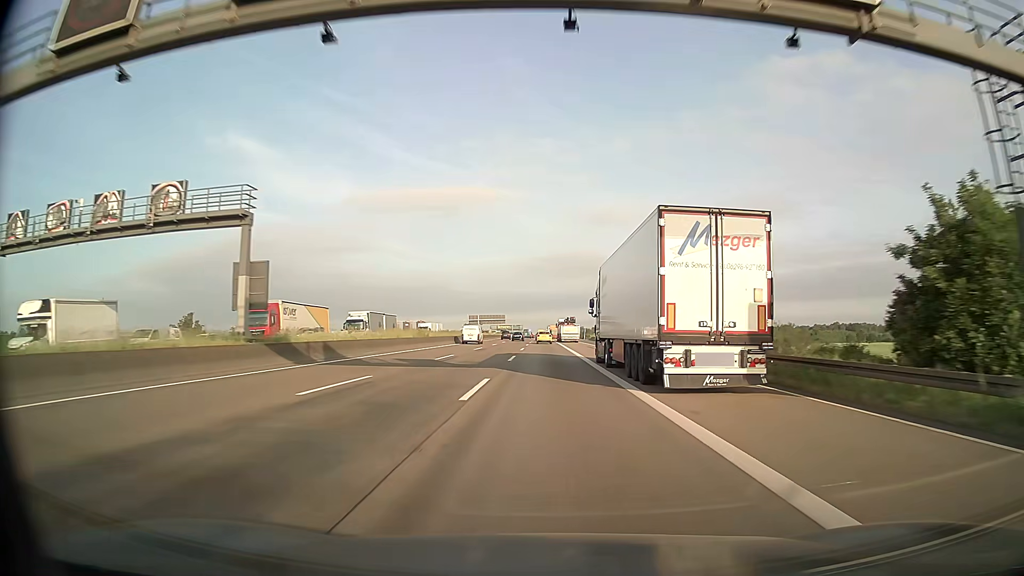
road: motorway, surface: asphalt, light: Day
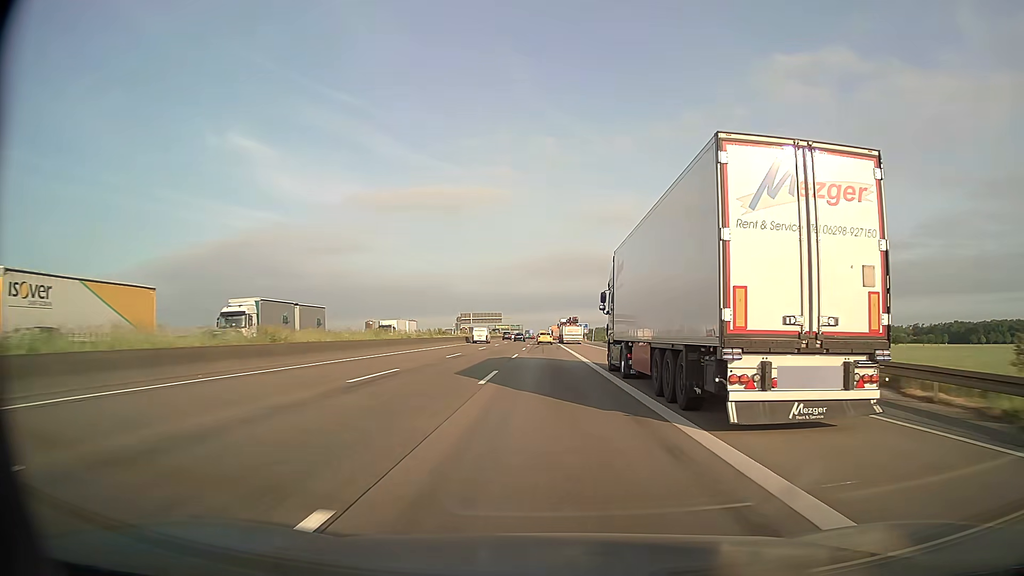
(-0.1, +32.3) m; 0°
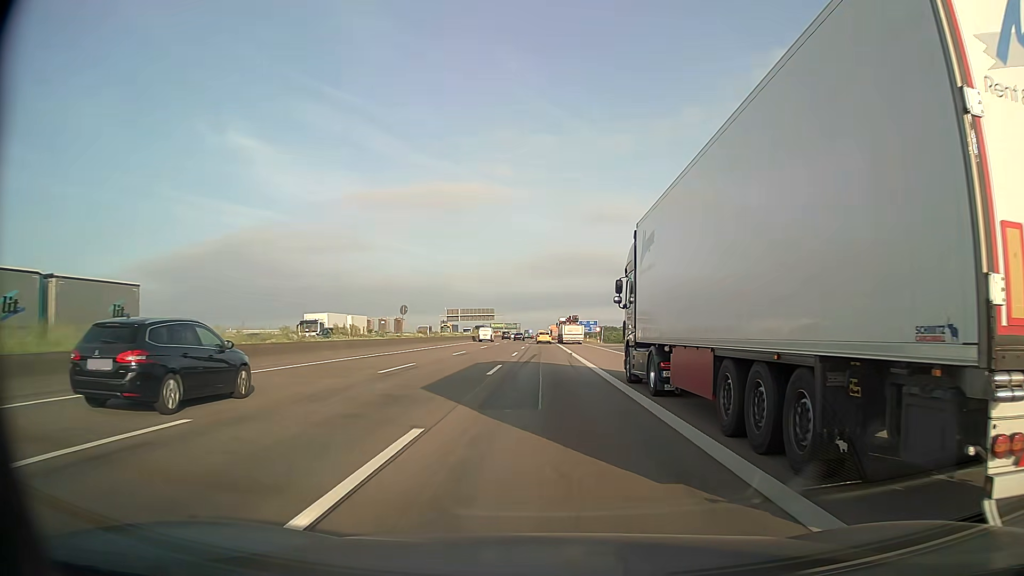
(0.0, +32.2) m; 0°
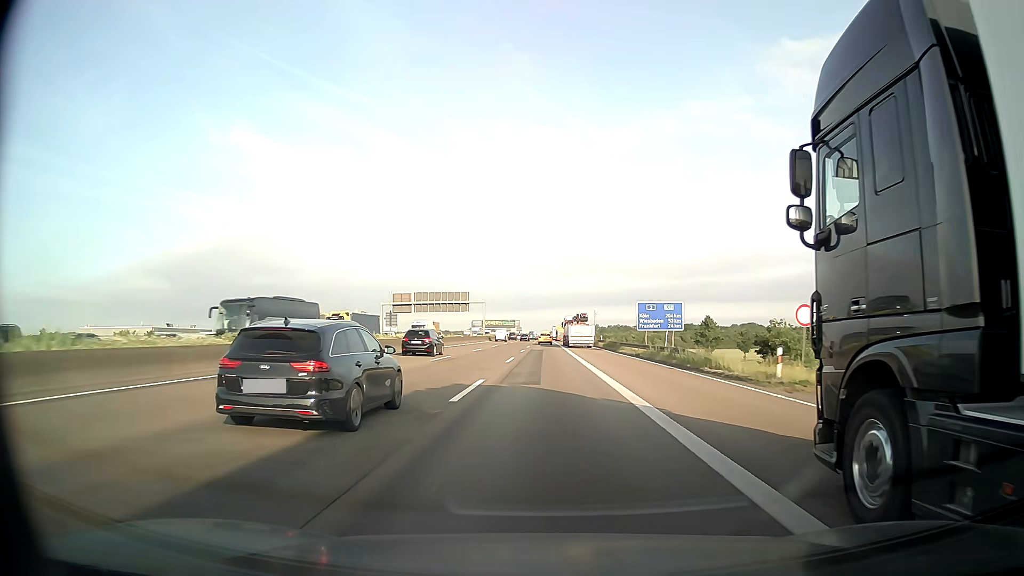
(-0.3, +80.2) m; 0°
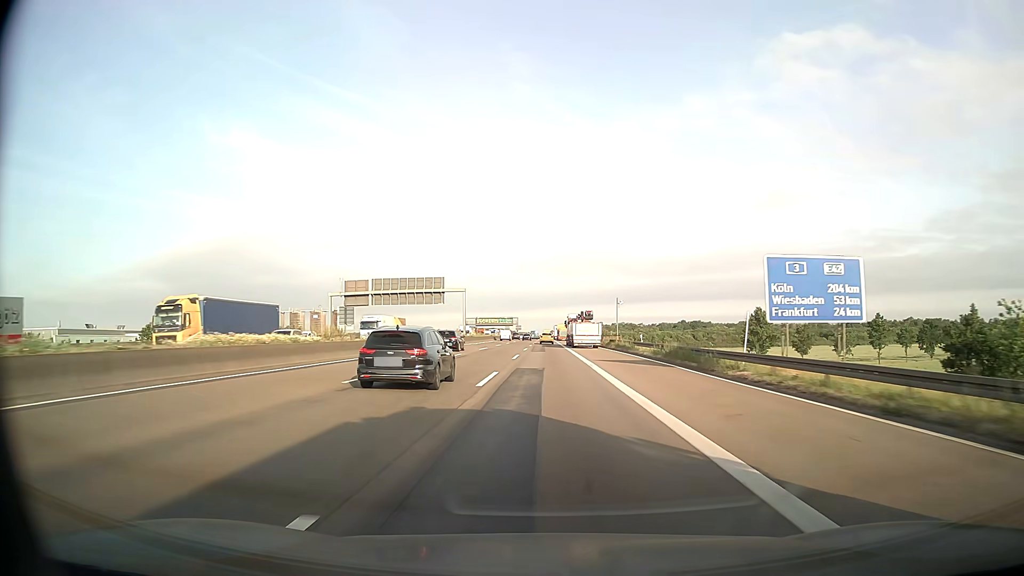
(-0.1, +32.2) m; 0°
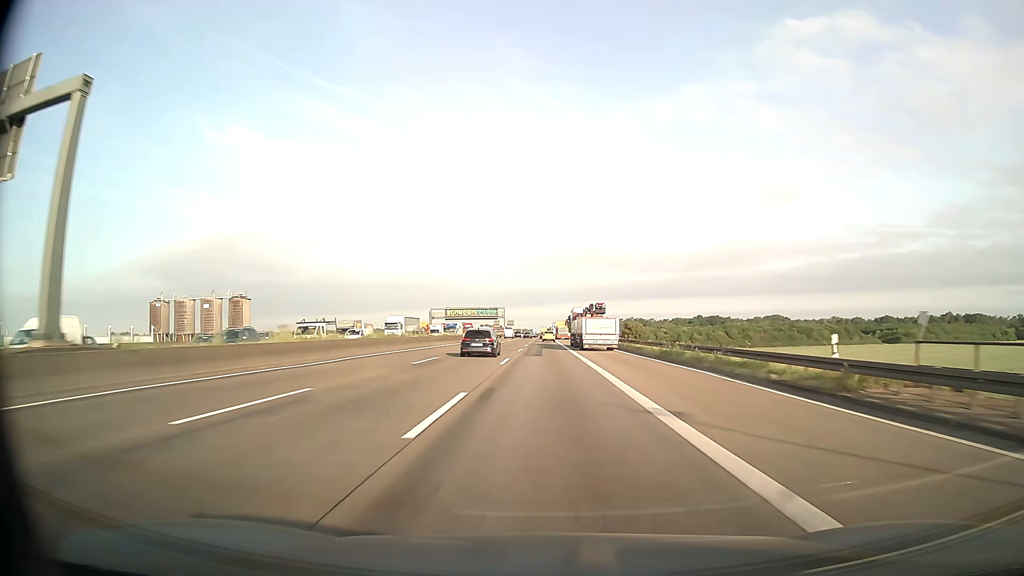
(0.0, +80.6) m; 0°
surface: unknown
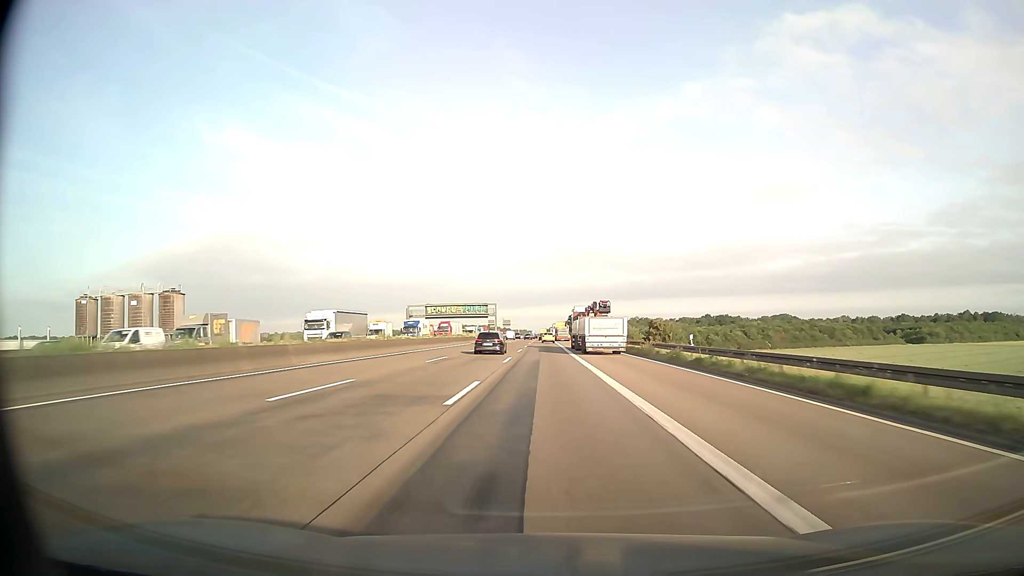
(0.0, +32.3) m; 0°
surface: asphalt
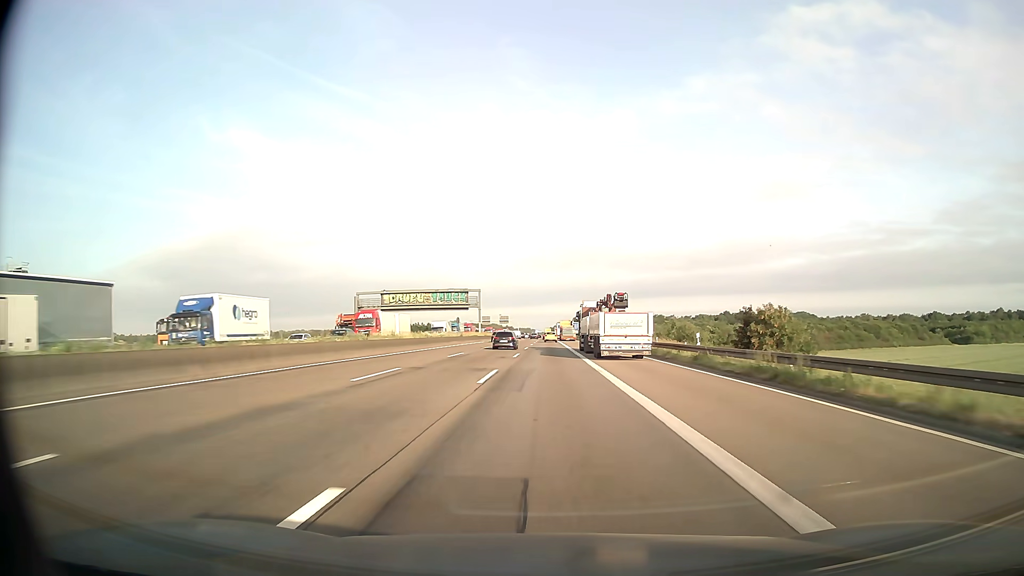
(-0.1, +48.6) m; 0°
(0, +10) (0, +20) (0, +30) (0, +40) (0, +50) (0, +60) (0, +70) (0, +80) (0, +90) (0, +100) m
